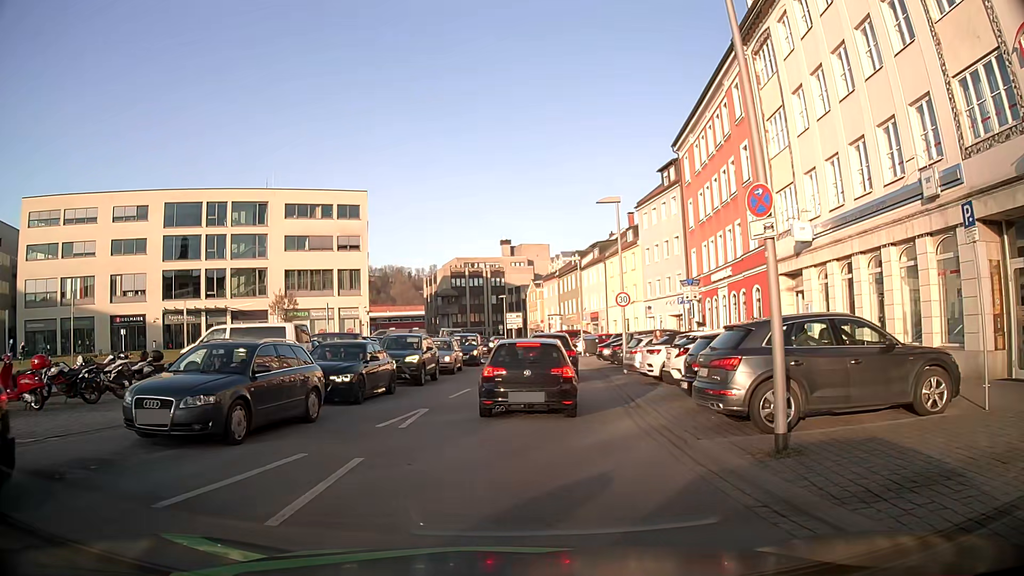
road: tertiary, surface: asphalt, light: Day
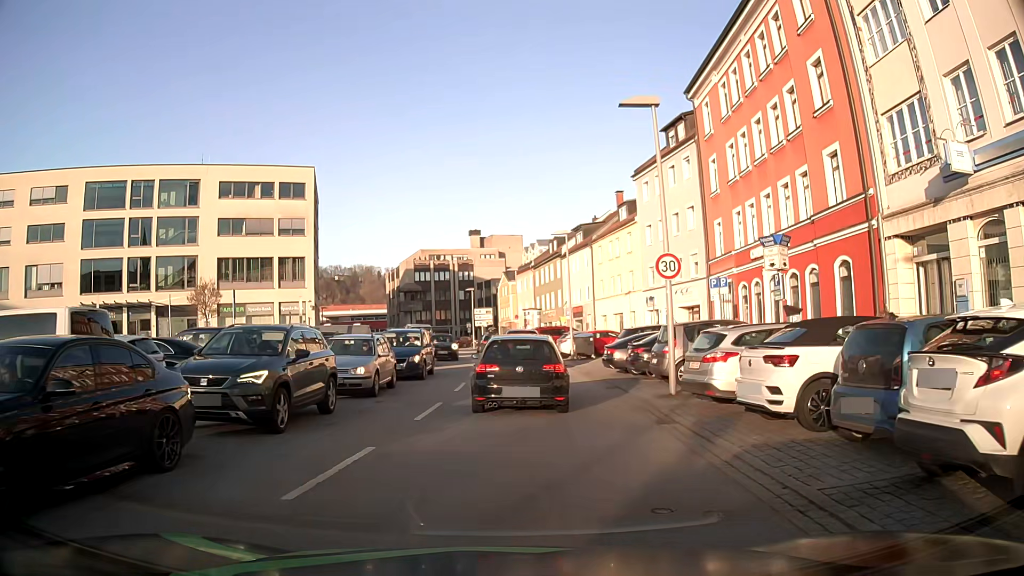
(+0.3, +10.9) m; +4°
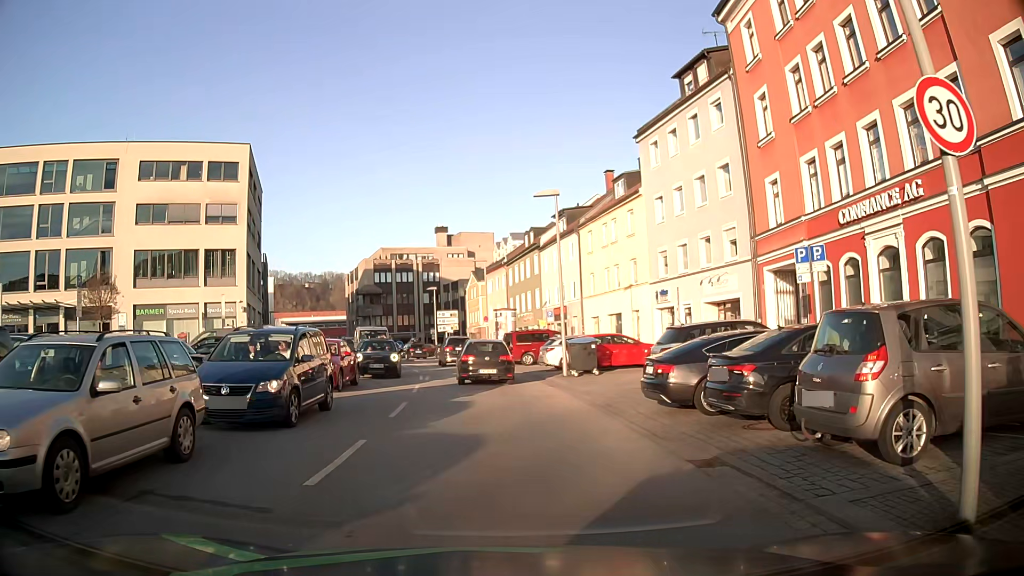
(0.0, +10.9) m; +1°
